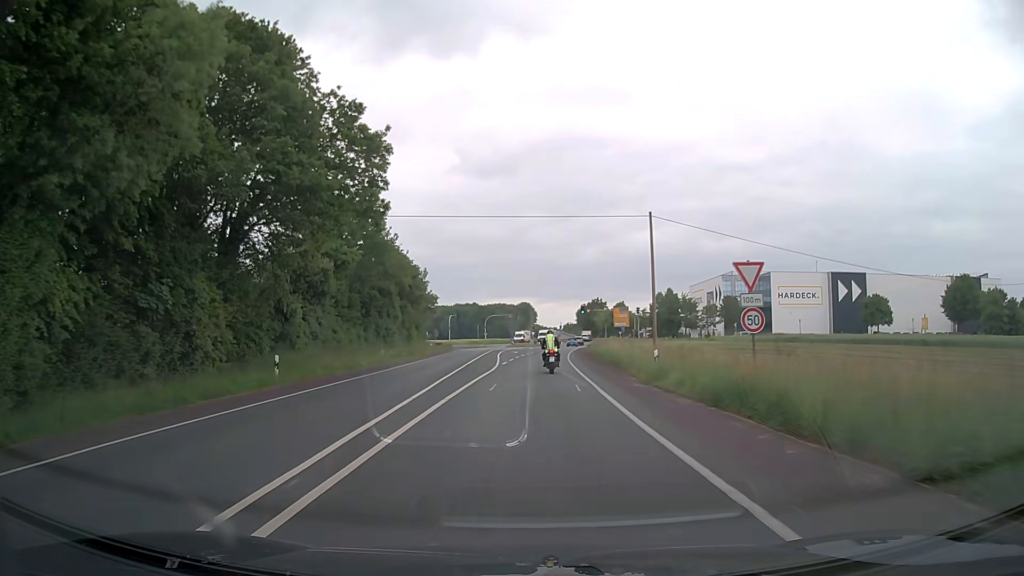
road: secondary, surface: asphalt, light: Day
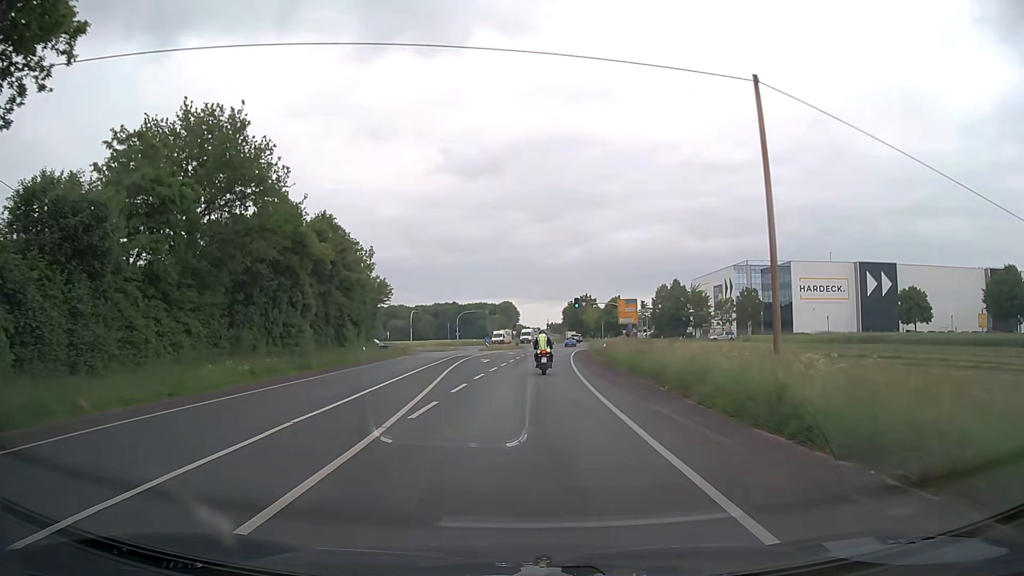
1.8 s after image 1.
(+0.4, +24.0) m; +1°
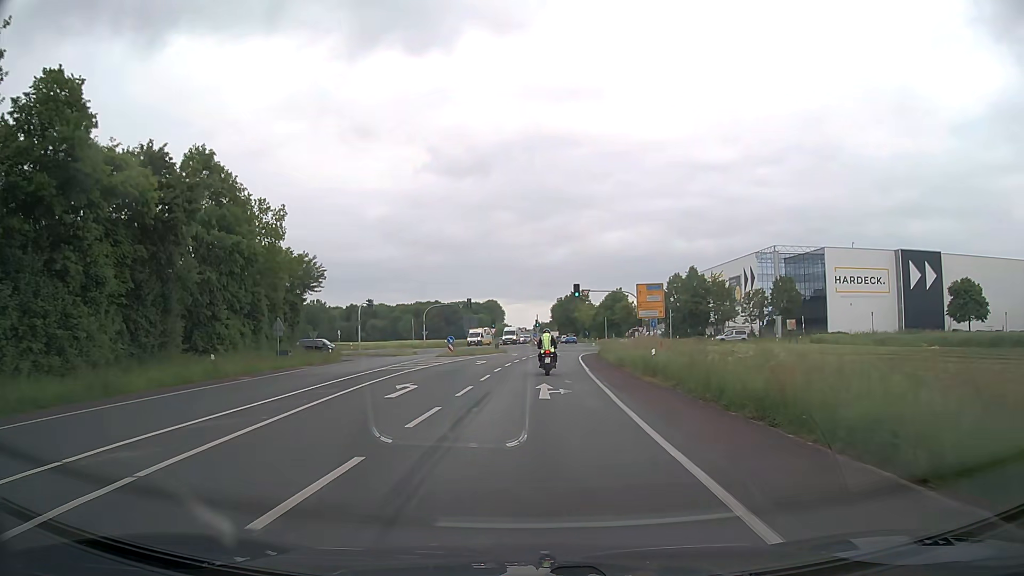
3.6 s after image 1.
(+0.3, +23.8) m; +1°
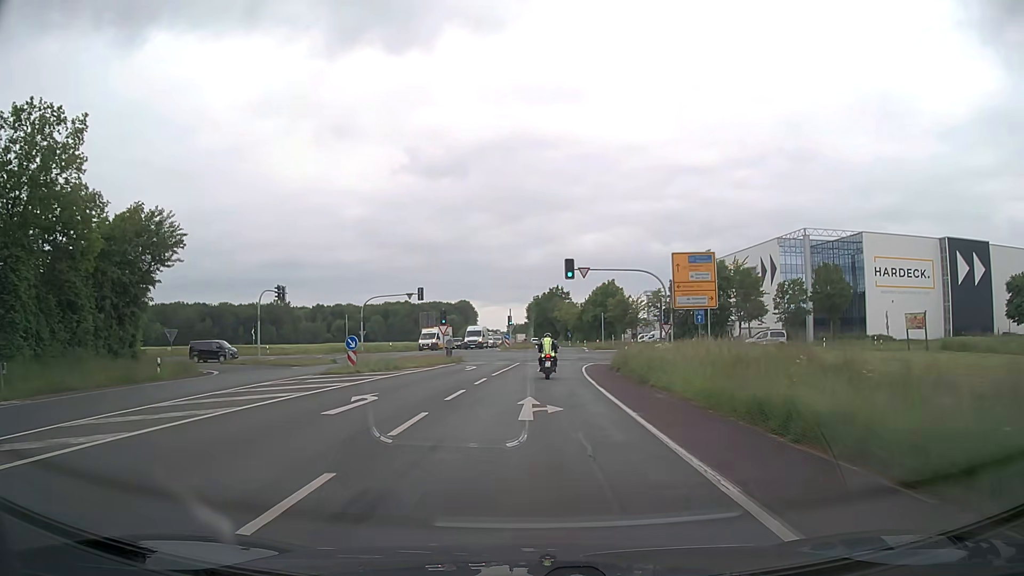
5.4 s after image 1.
(+0.4, +23.5) m; +2°
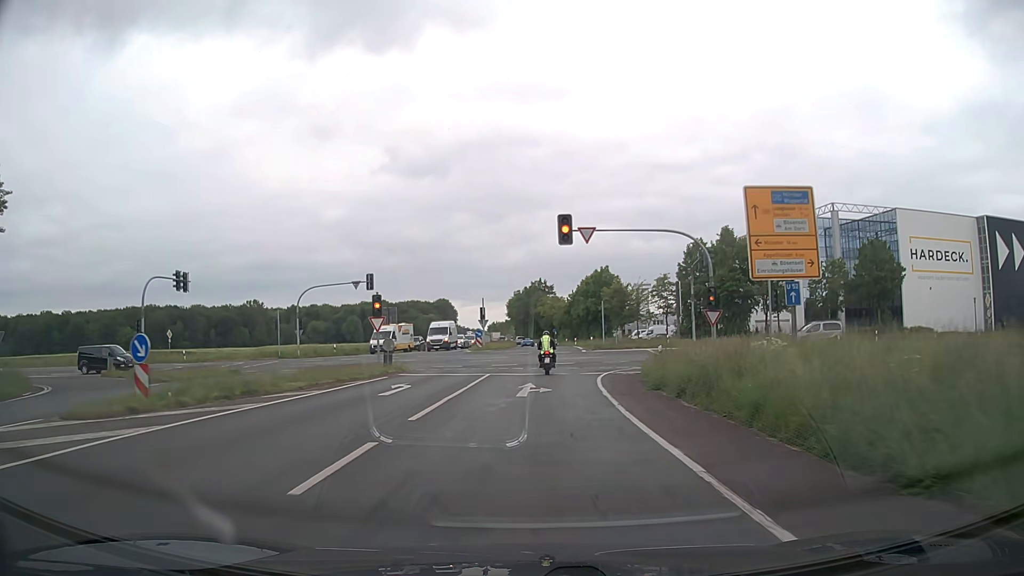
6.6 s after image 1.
(+0.2, +15.6) m; +2°
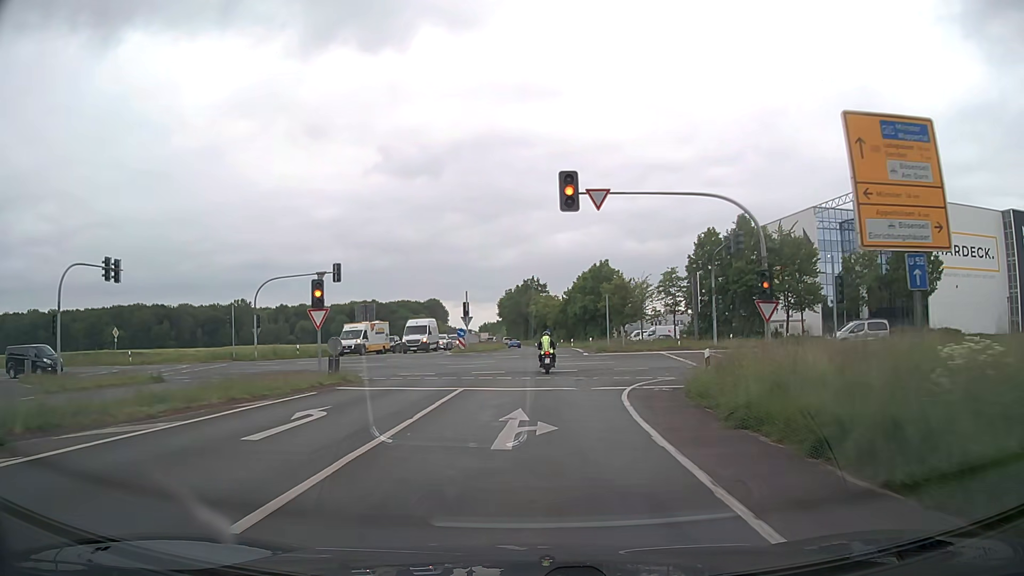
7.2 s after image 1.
(0.0, +8.0) m; +1°
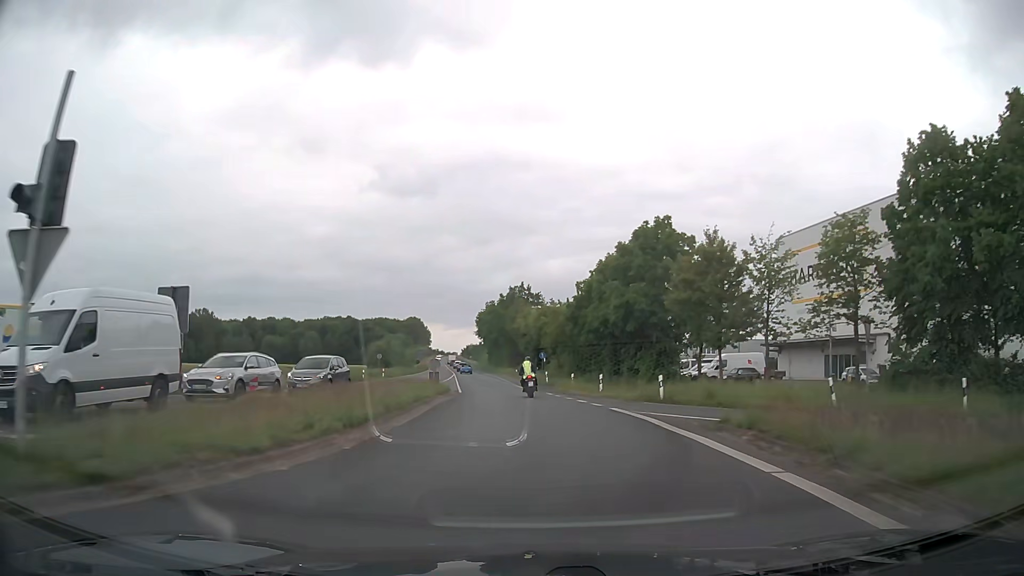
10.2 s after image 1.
(+0.5, +41.0) m; +1°
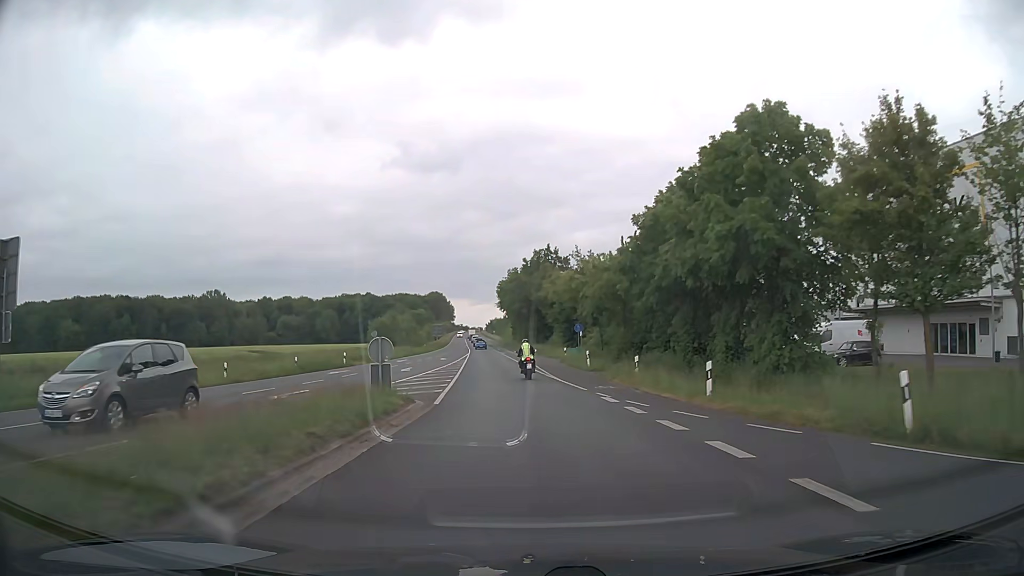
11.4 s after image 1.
(-0.4, +16.2) m; -2°
(0, +10) (0, +20) (-1, +30) (-2, +40) (-2, +50) (-3, +60) (-4, +70) (-5, +80) (-6, +90) (-7, +100) m
